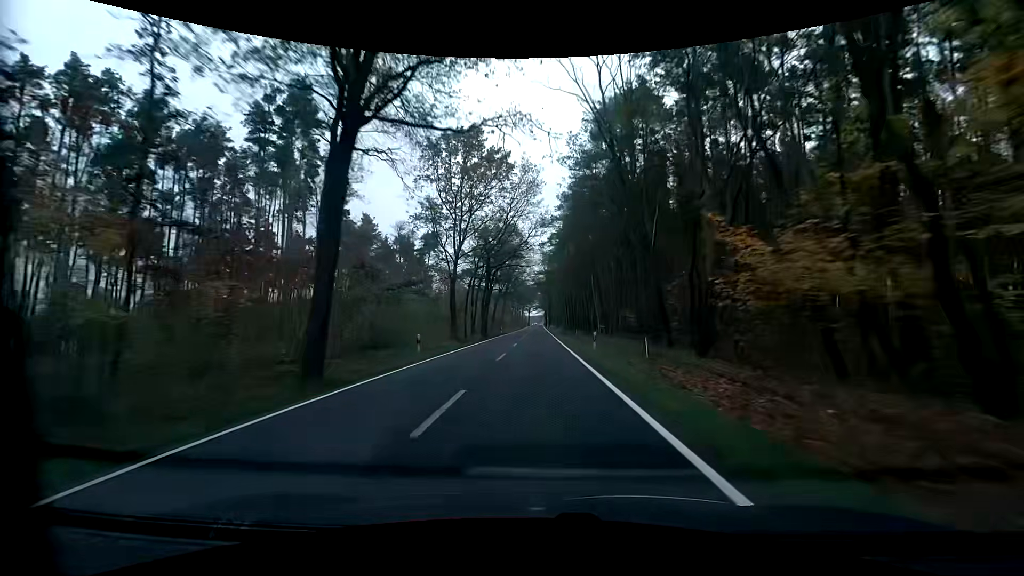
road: primary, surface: asphalt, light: Day
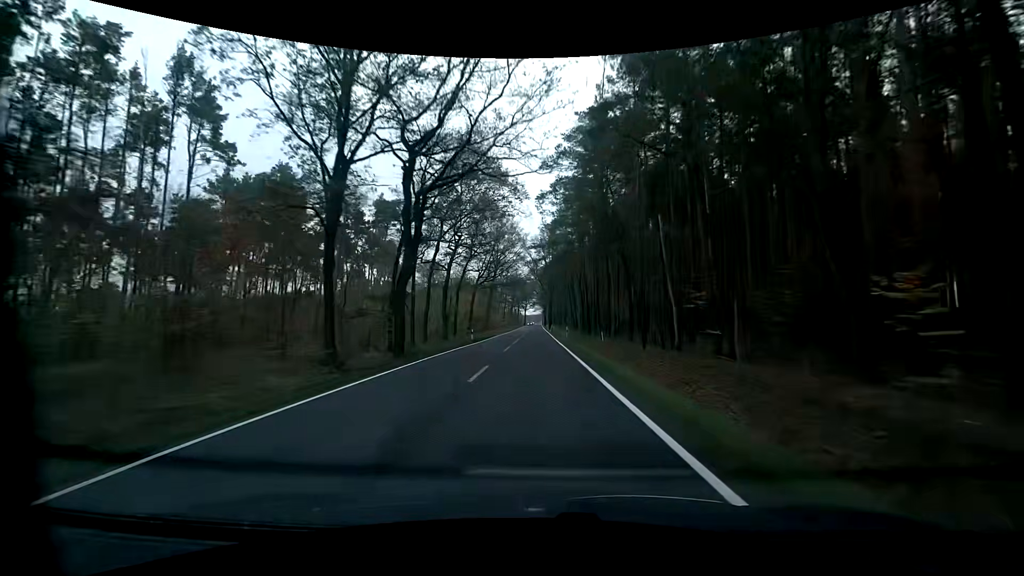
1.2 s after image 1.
(0.0, +30.6) m; 0°
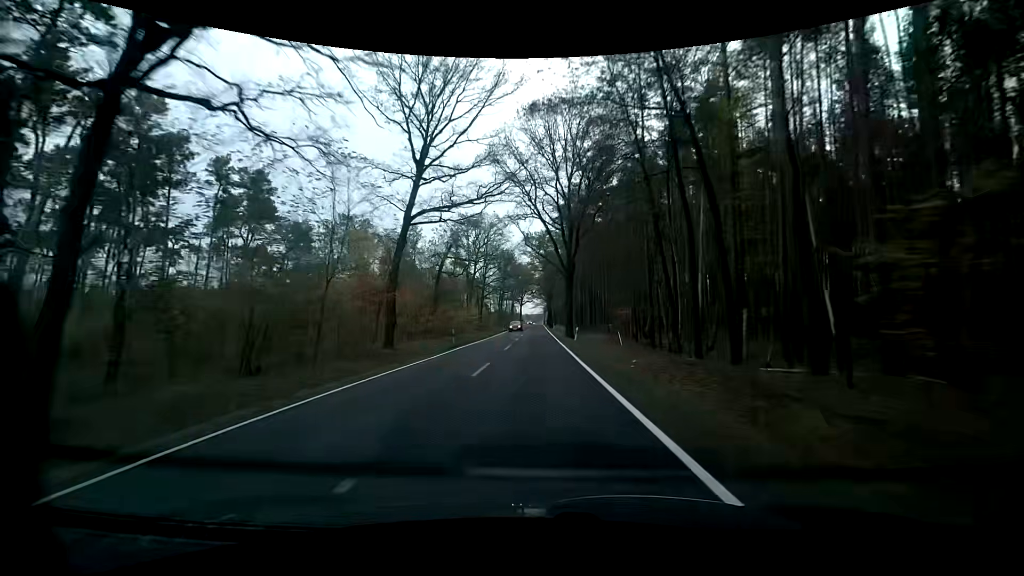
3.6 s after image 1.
(+0.2, +58.7) m; 0°
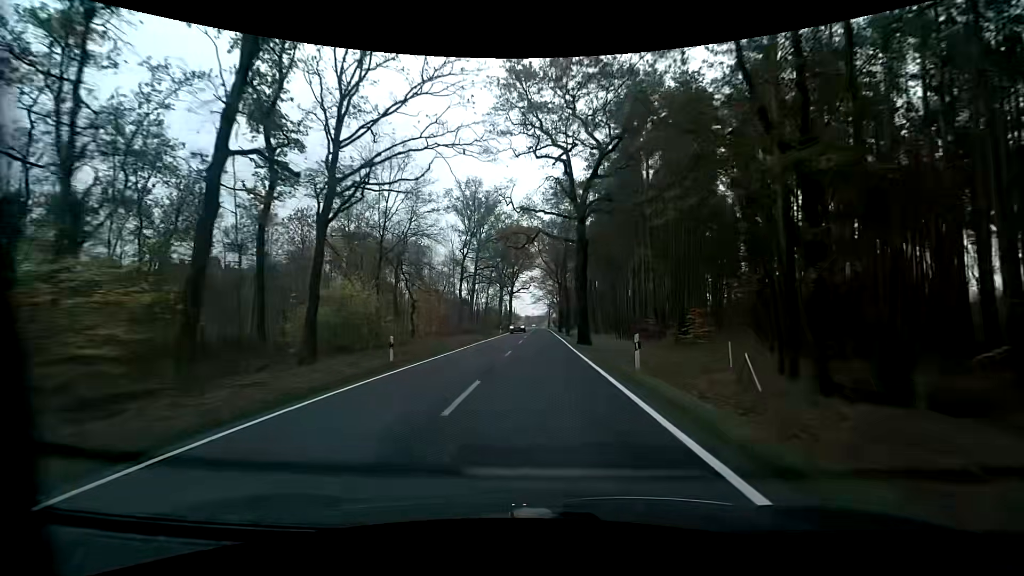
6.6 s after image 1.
(-0.6, +64.7) m; 0°
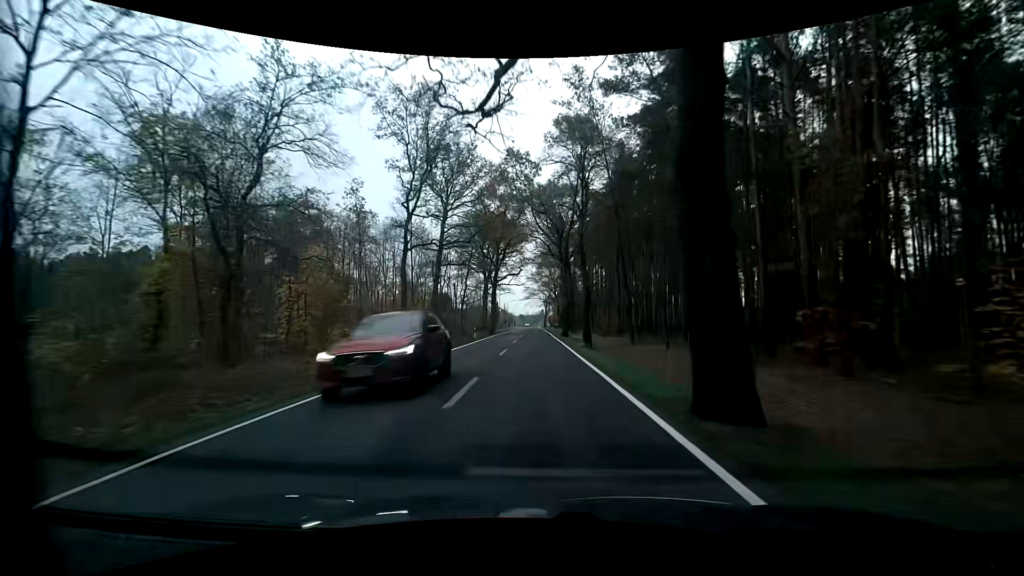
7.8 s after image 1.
(0.0, +23.4) m; 0°
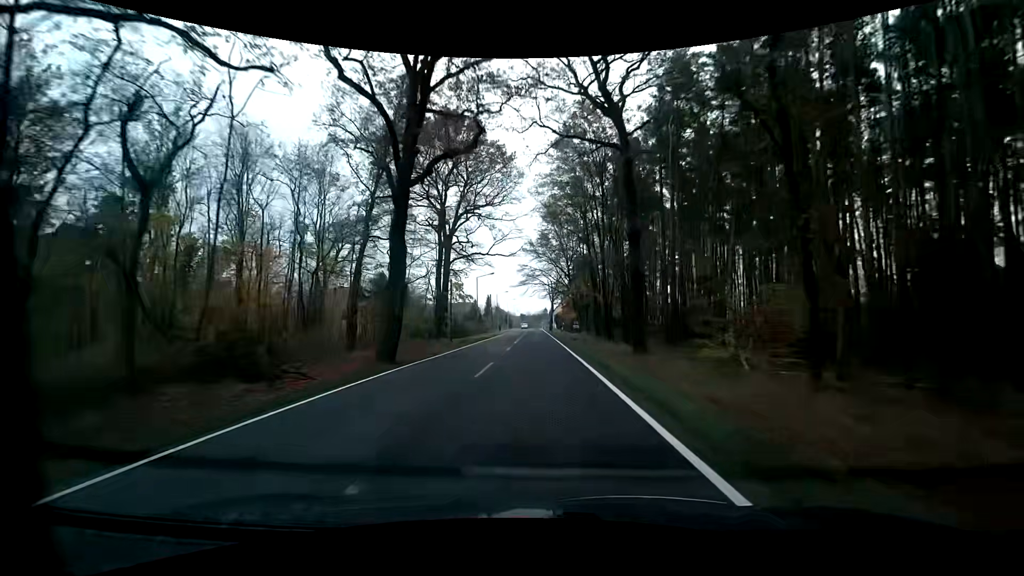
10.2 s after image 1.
(-0.2, +43.1) m; 0°
